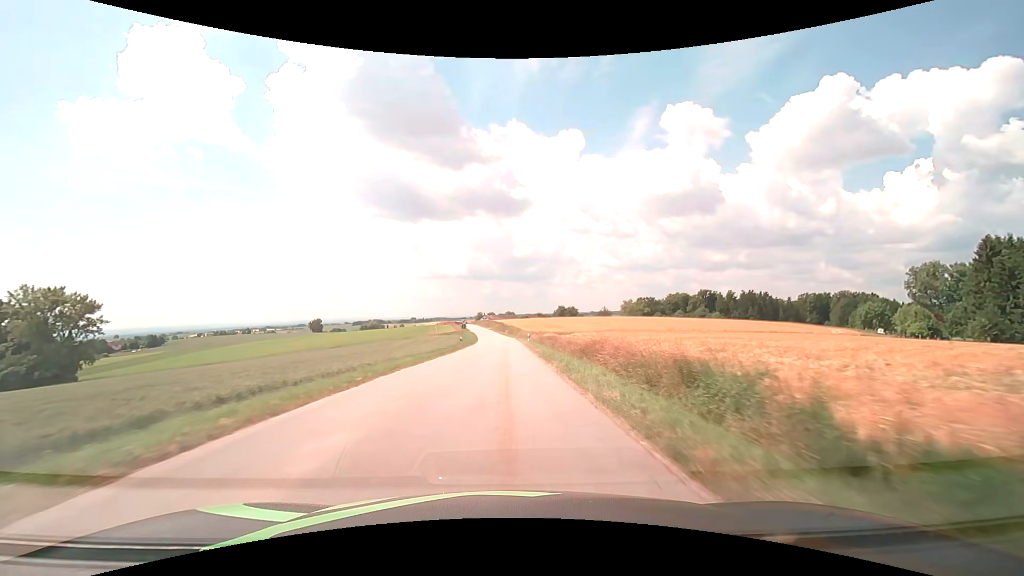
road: tertiary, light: Day
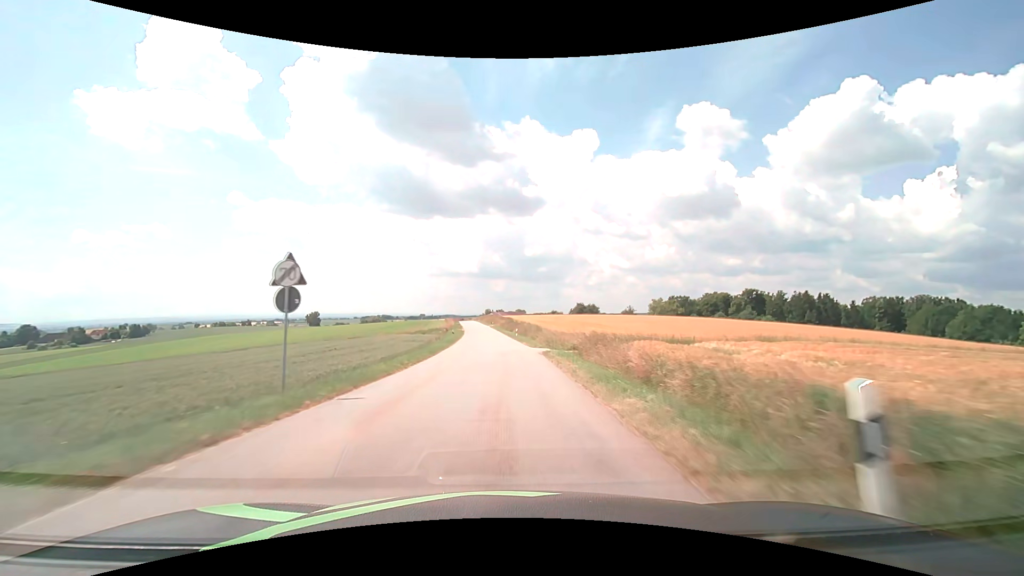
(+0.2, +47.4) m; -1°
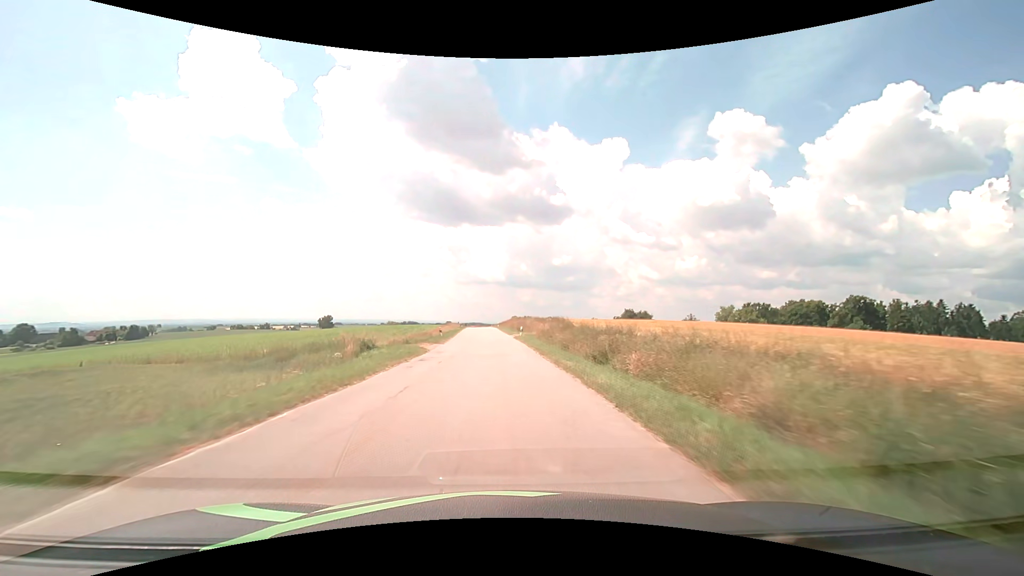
(-1.9, +59.1) m; -3°
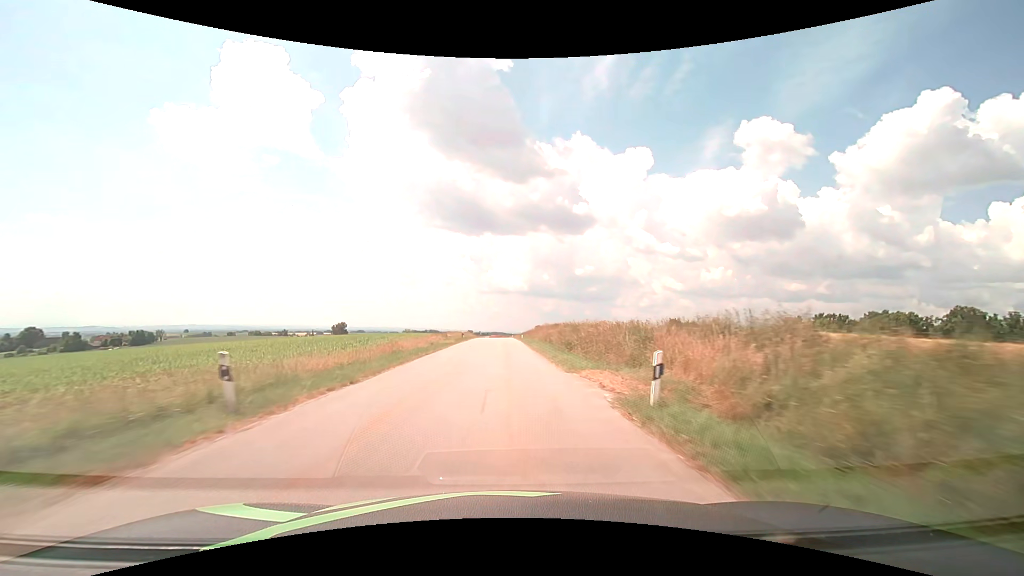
(-0.8, +35.0) m; -3°
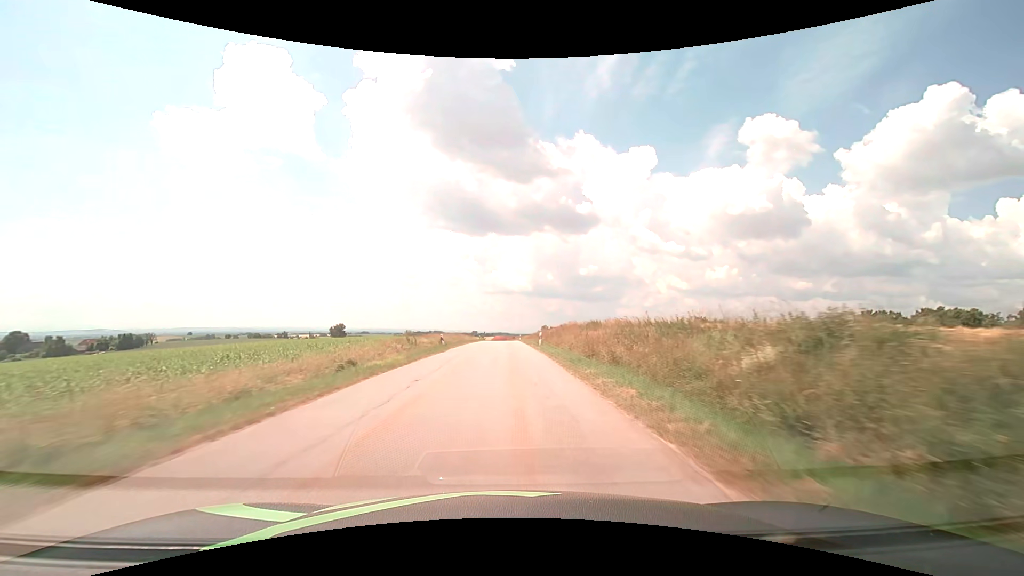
(-0.2, +23.1) m; 0°
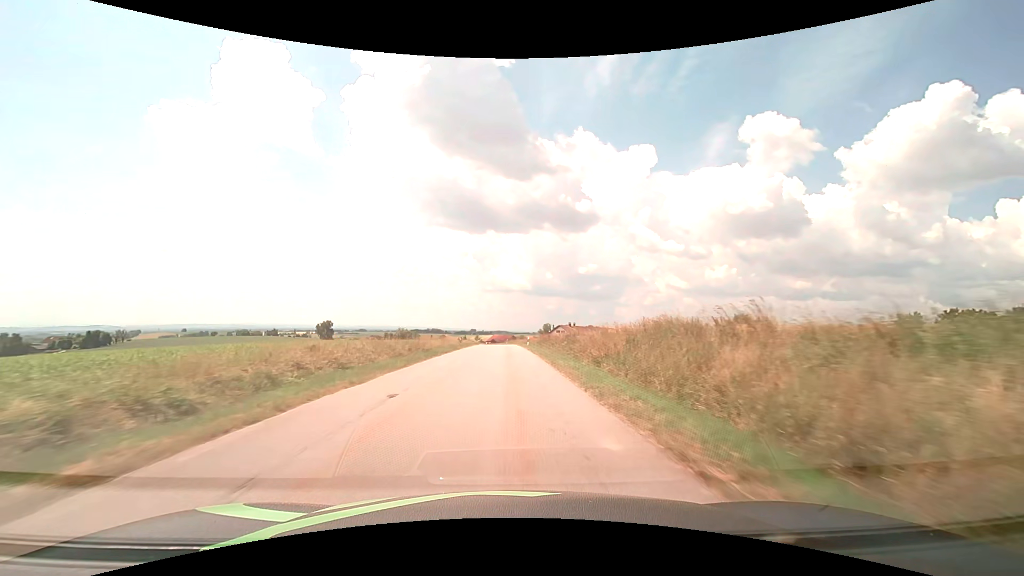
(-0.1, +34.3) m; 0°
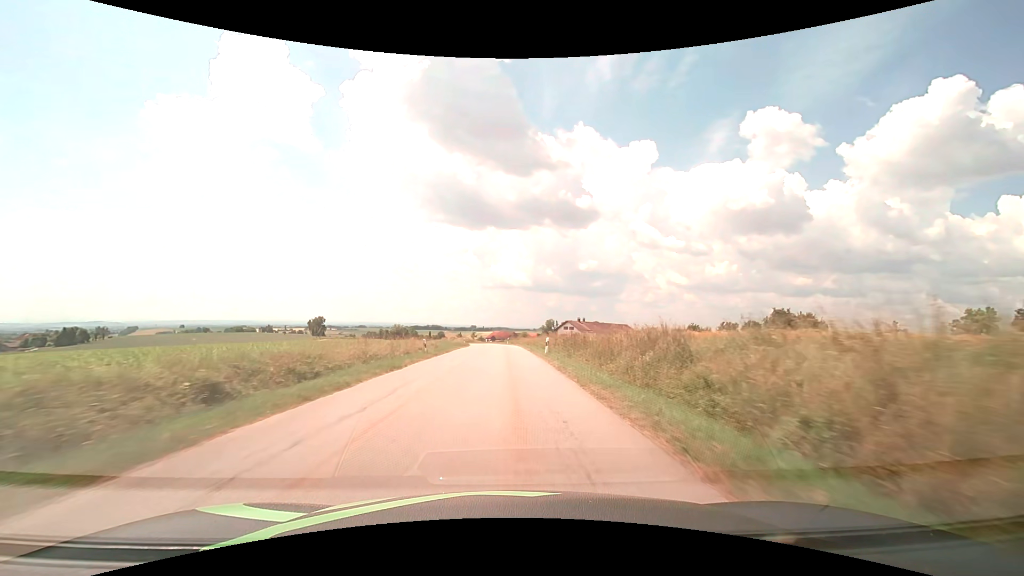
(0.0, +22.7) m; 0°
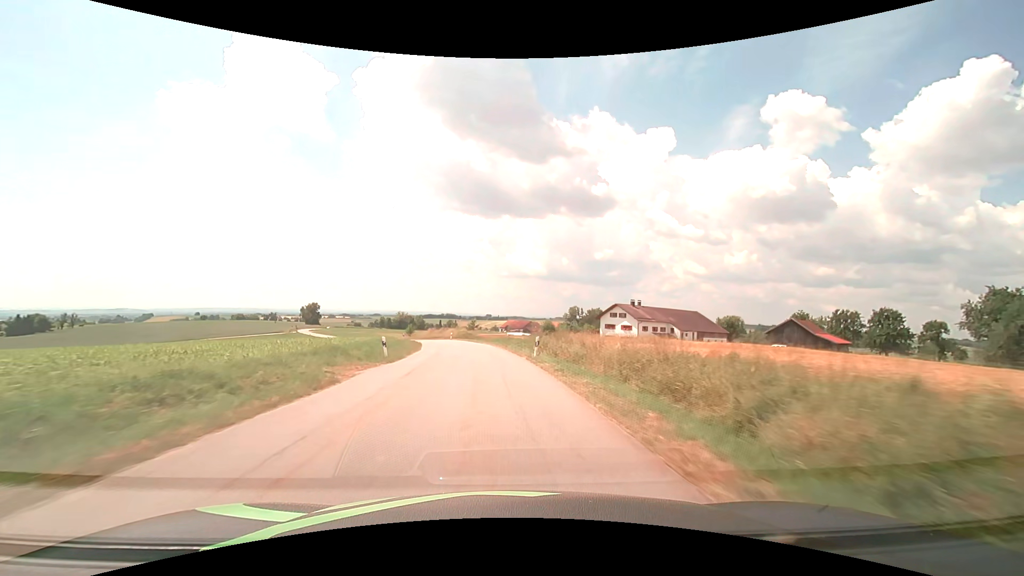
(-0.2, +55.6) m; -2°
(0, +10) (-1, +20) (-1, +30) (-3, +40) (-4, +50) (-6, +59) (-9, +69) (-12, +79) (-15, +88) (-19, +98) m
